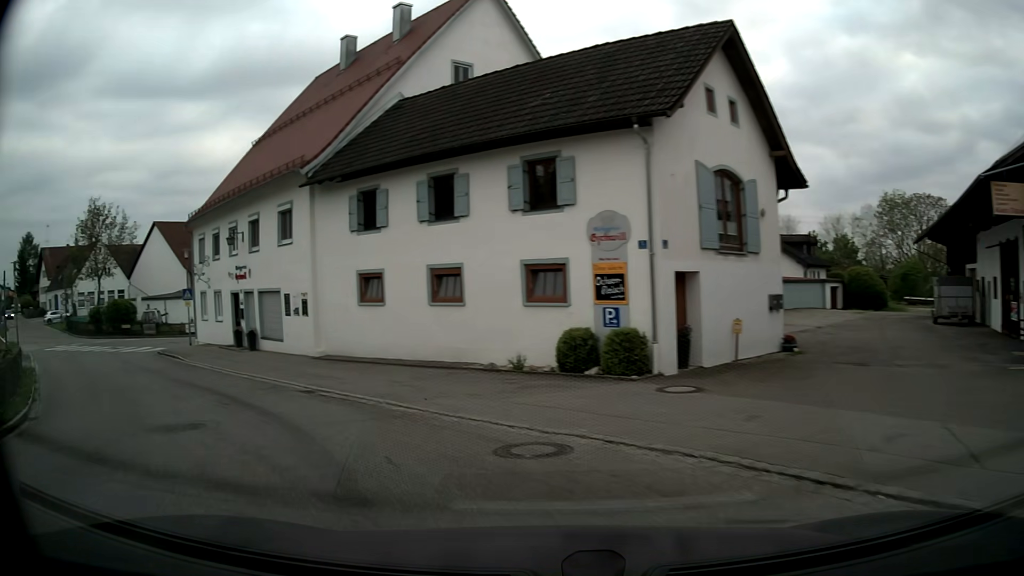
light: Day
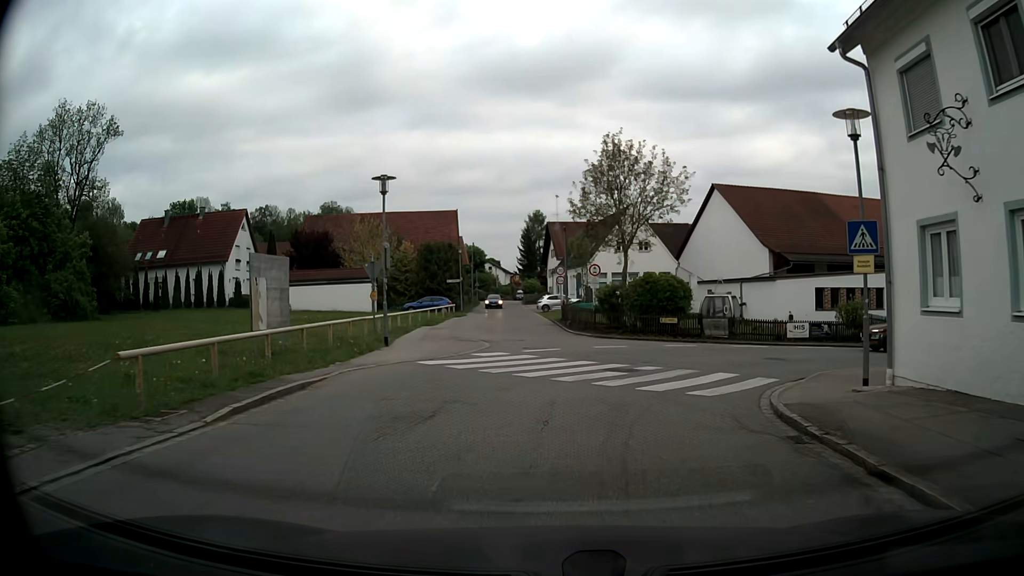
(-12.8, +19.6) m; -47°
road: tertiary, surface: asphalt
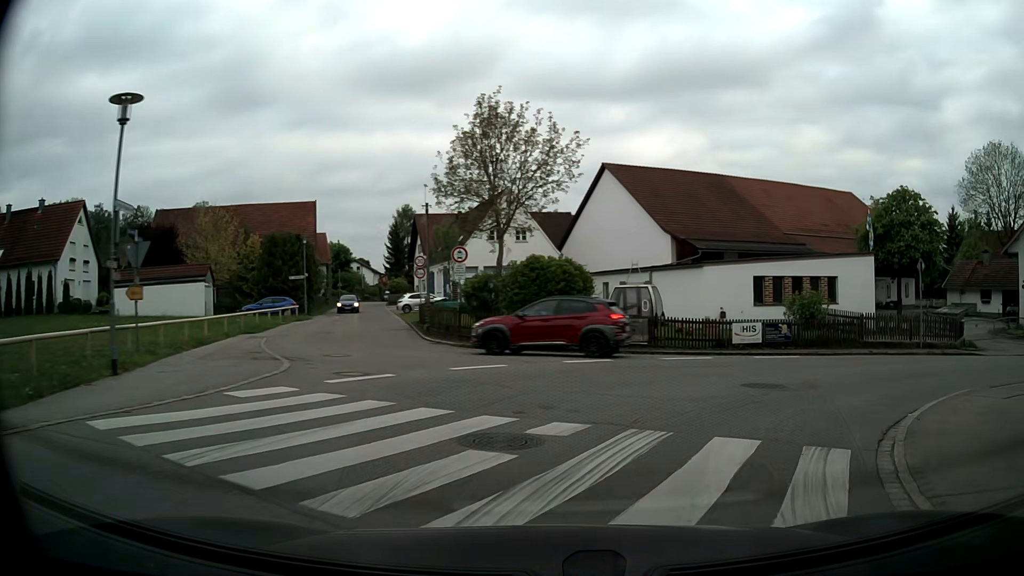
(+0.4, +8.4) m; +9°
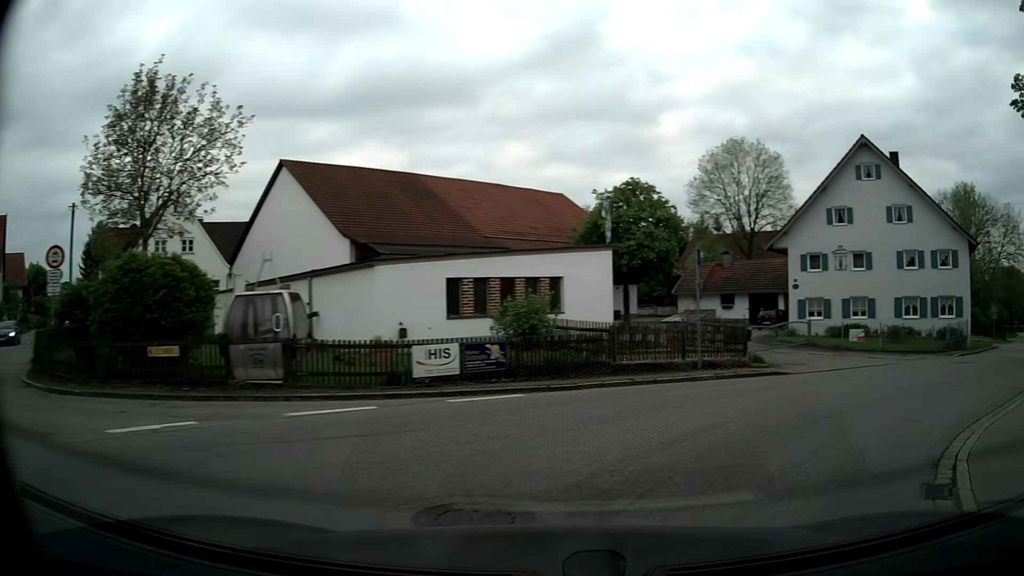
(+1.5, +7.4) m; +25°
(+4, +9) (+11, +16) (+19, +22) (+27, +28) (+34, +35) (+41, +42) (+48, +49) (+55, +57) (+62, +64) (+69, +71) m
